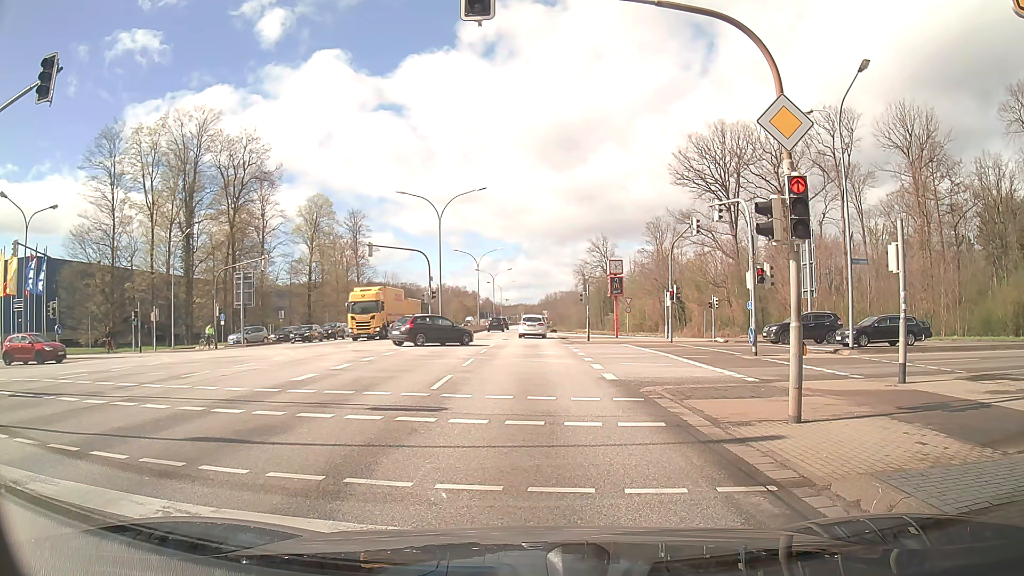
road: primary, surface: asphalt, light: Day
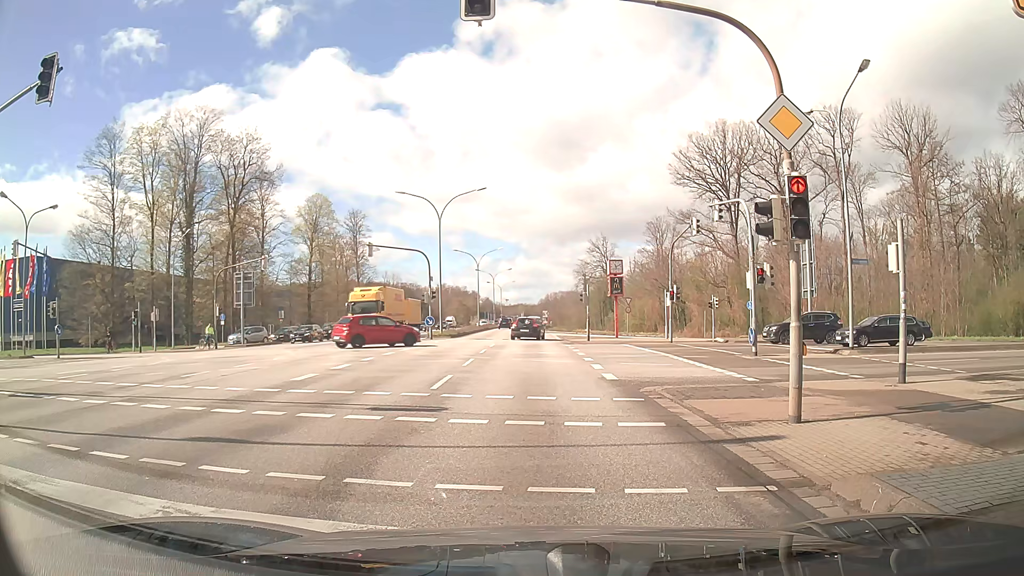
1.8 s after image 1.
(0.0, 0.0) m; 0°
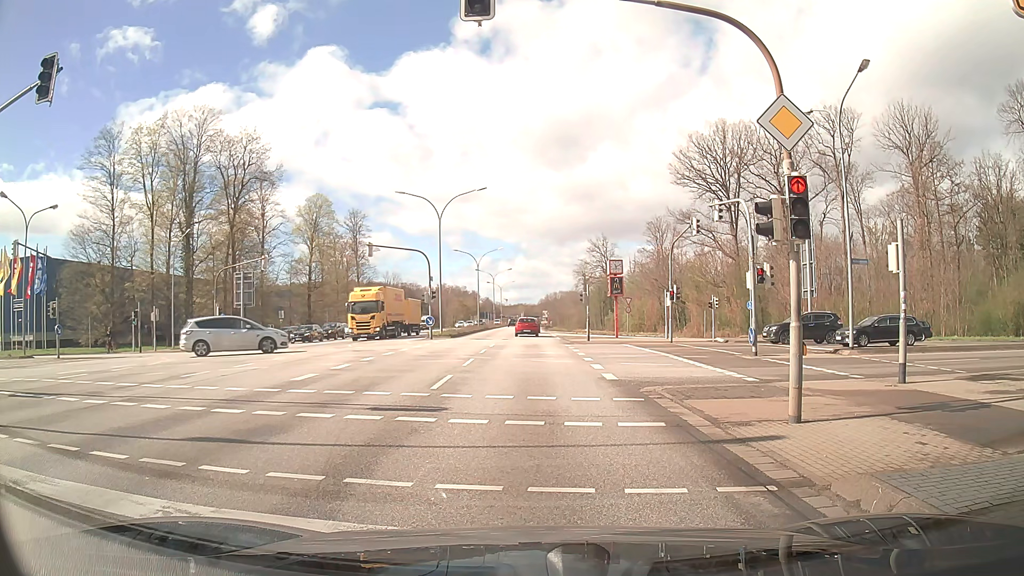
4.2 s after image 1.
(0.0, 0.0) m; 0°
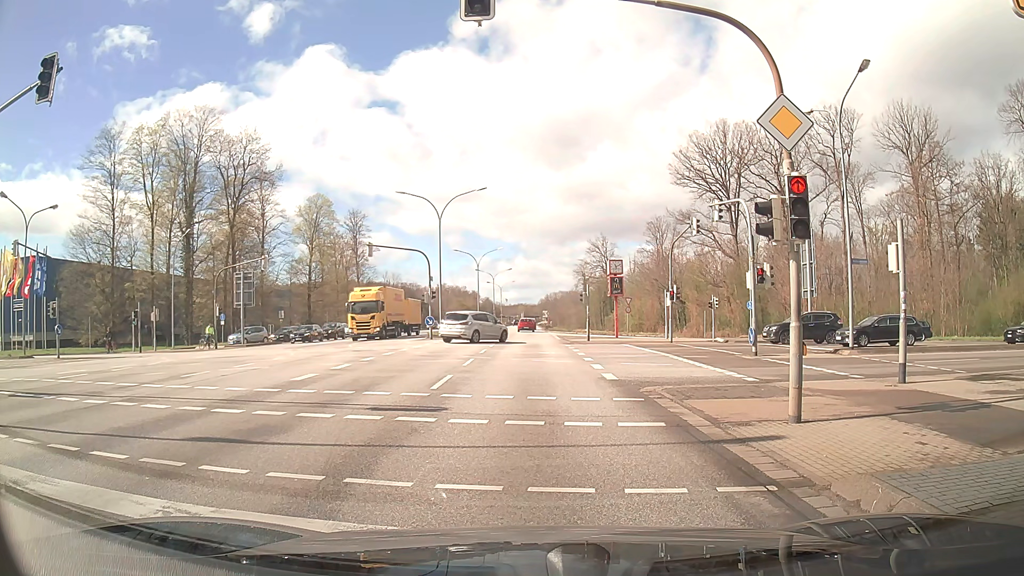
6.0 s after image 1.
(0.0, 0.0) m; 0°
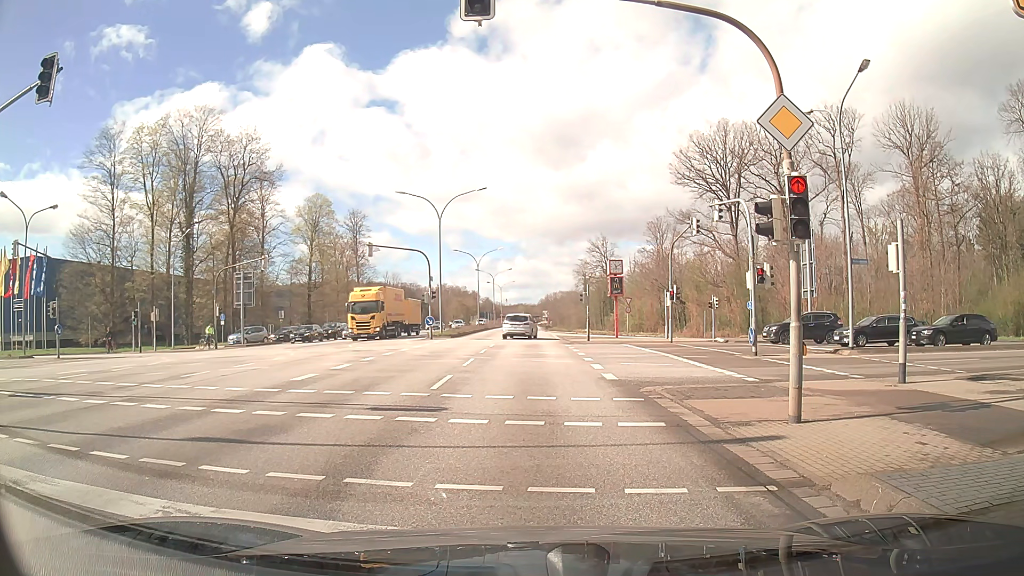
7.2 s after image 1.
(0.0, 0.0) m; 0°
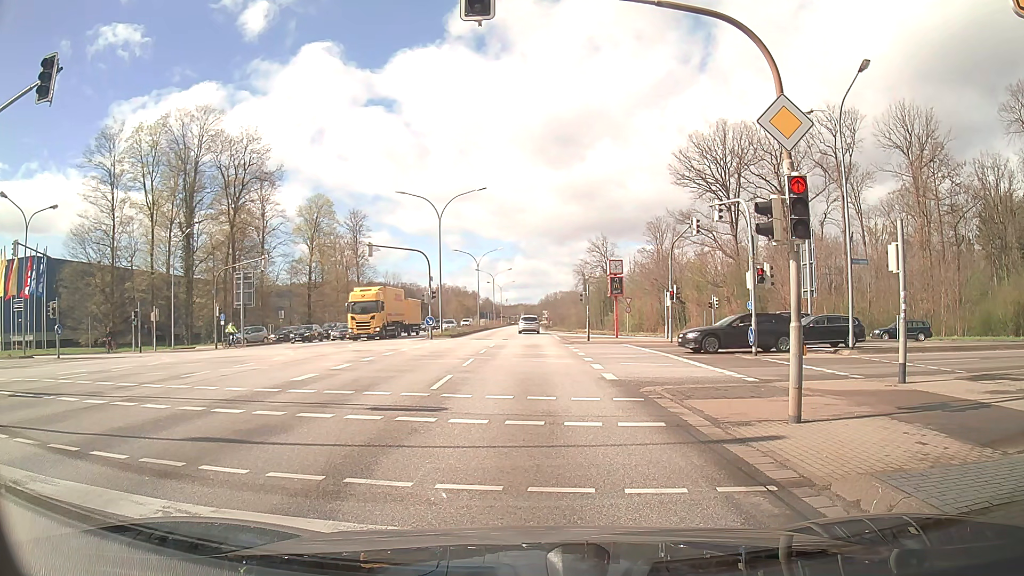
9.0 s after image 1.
(0.0, 0.0) m; 0°
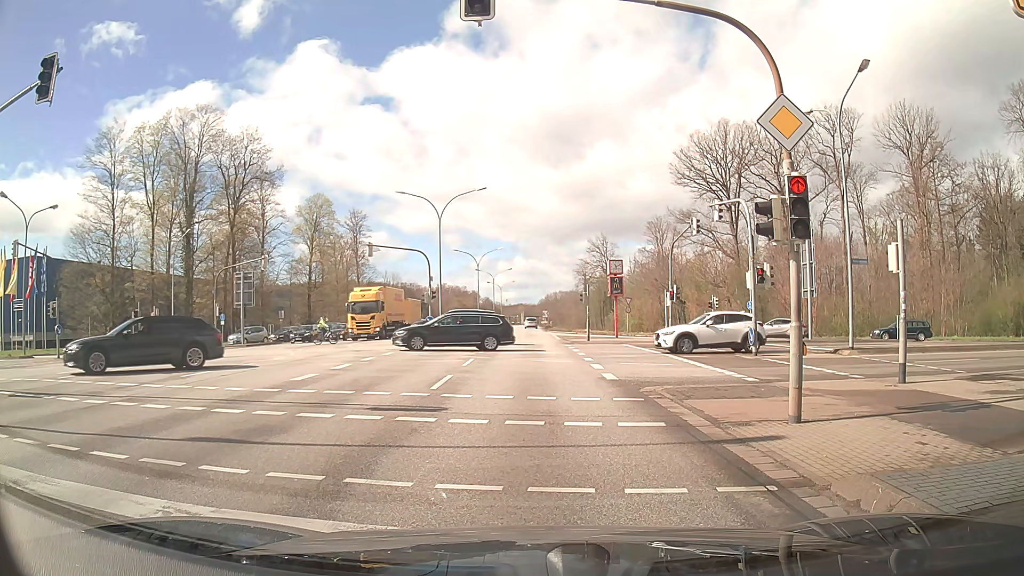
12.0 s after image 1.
(0.0, 0.0) m; 0°
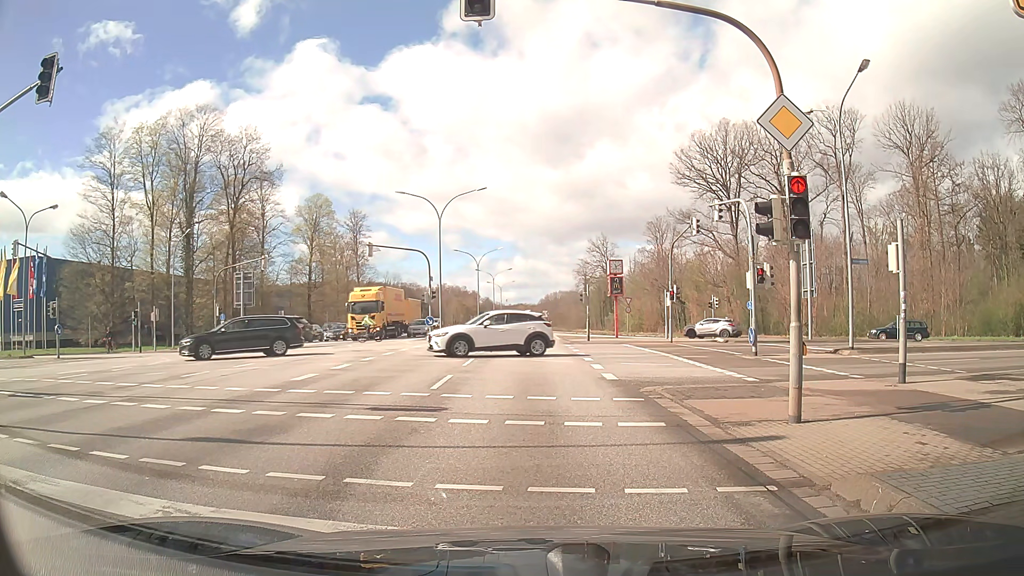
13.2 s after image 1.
(0.0, 0.0) m; 0°
(0, +10) (0, +20) (0, +30) (+1, +40) (+1, +50) (+1, +60) (+1, +70) (+1, +80) (+1, +90) (+1, +100) m
